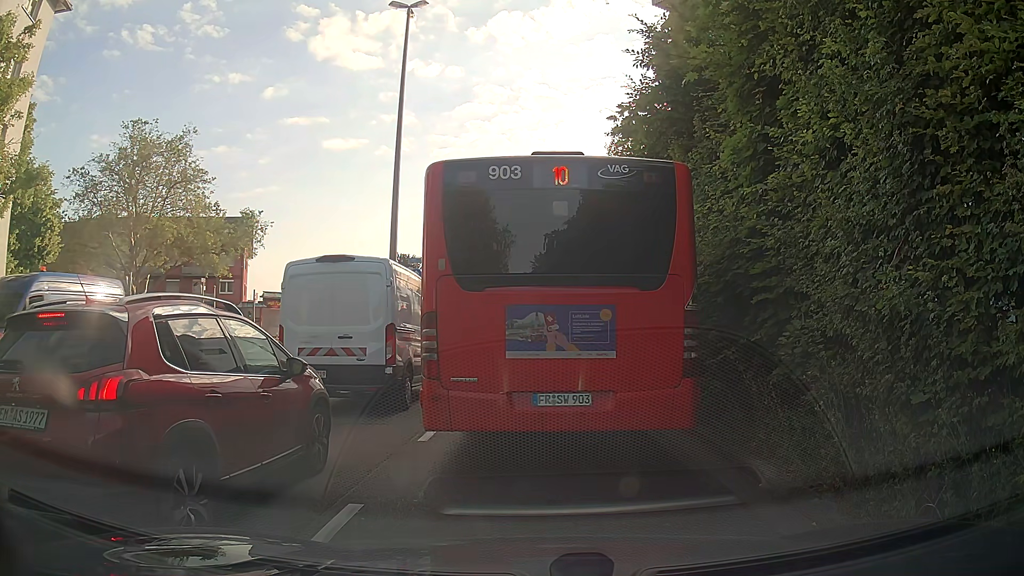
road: secondary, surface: asphalt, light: Day
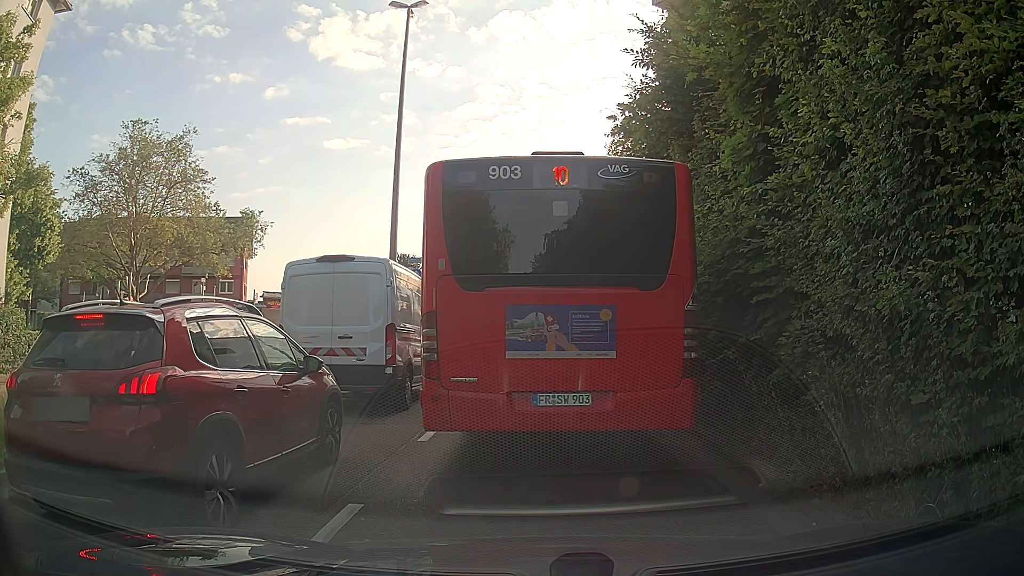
(0.0, 0.0) m; 0°
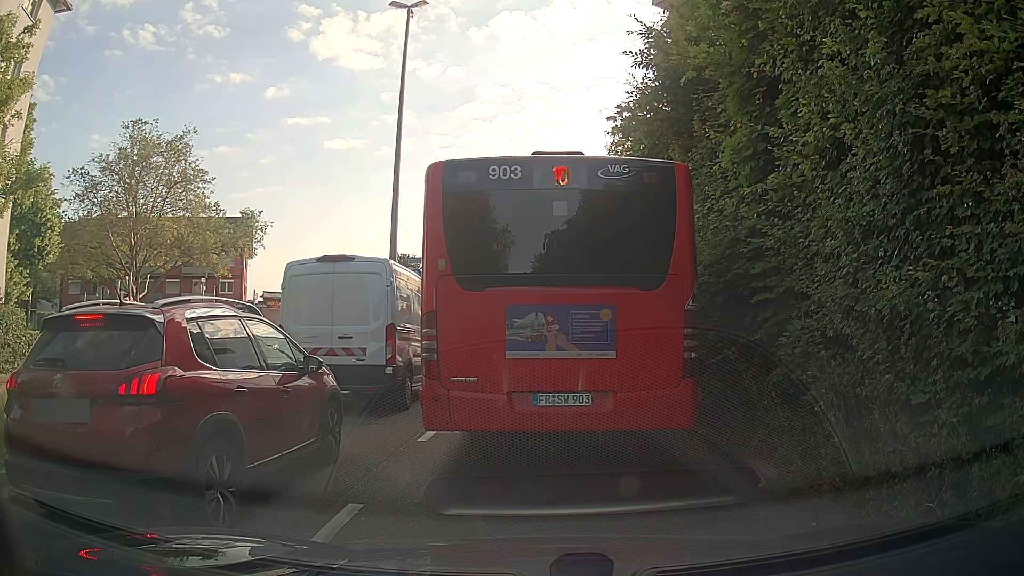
(0.0, 0.0) m; 0°
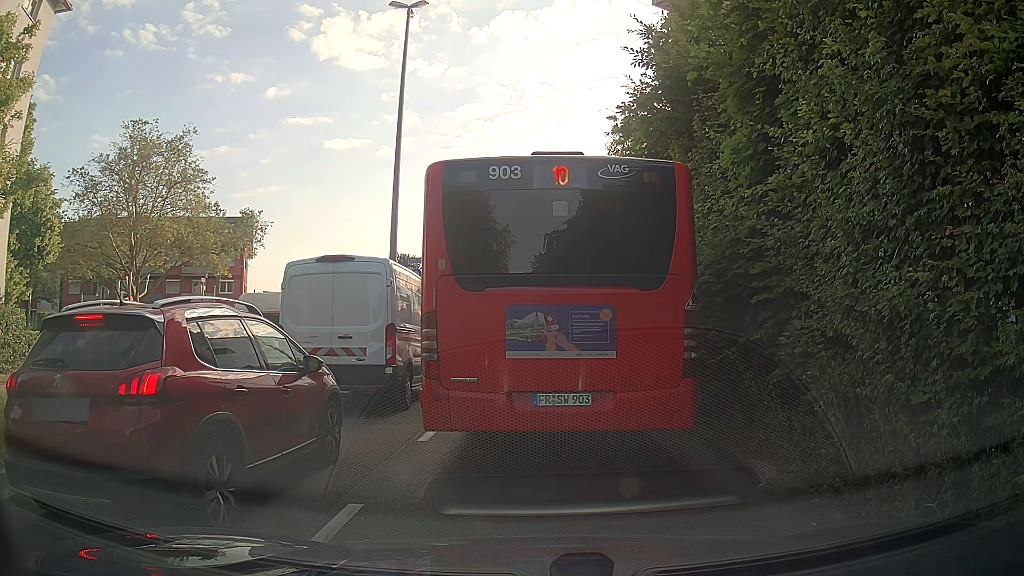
(0.0, 0.0) m; 0°
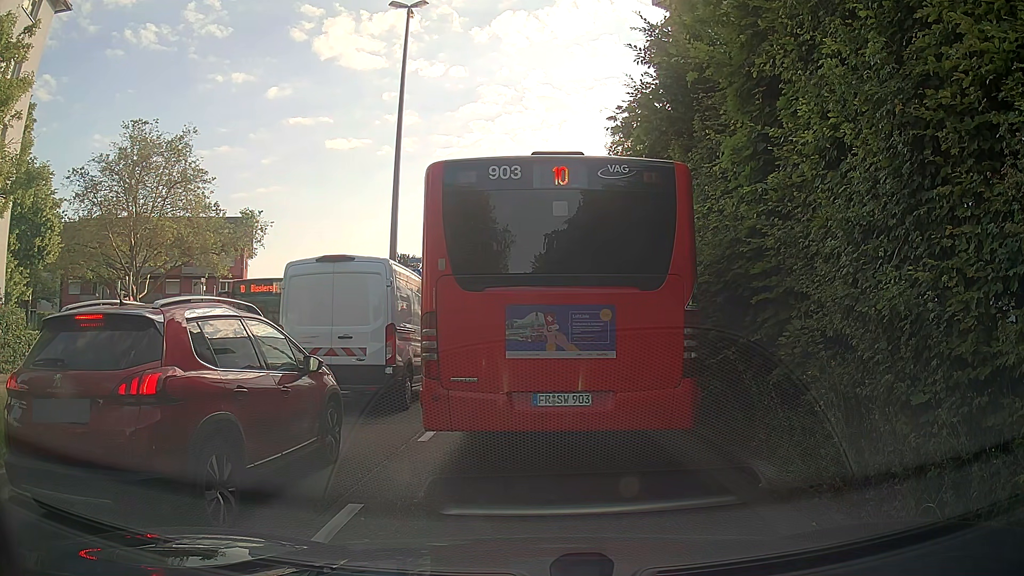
(0.0, 0.0) m; 0°
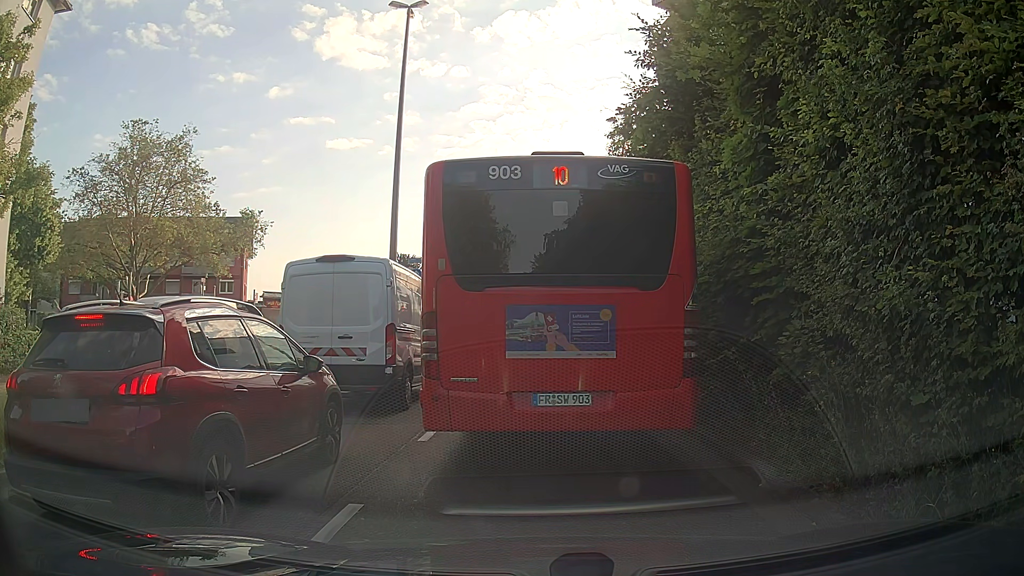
(0.0, 0.0) m; 0°
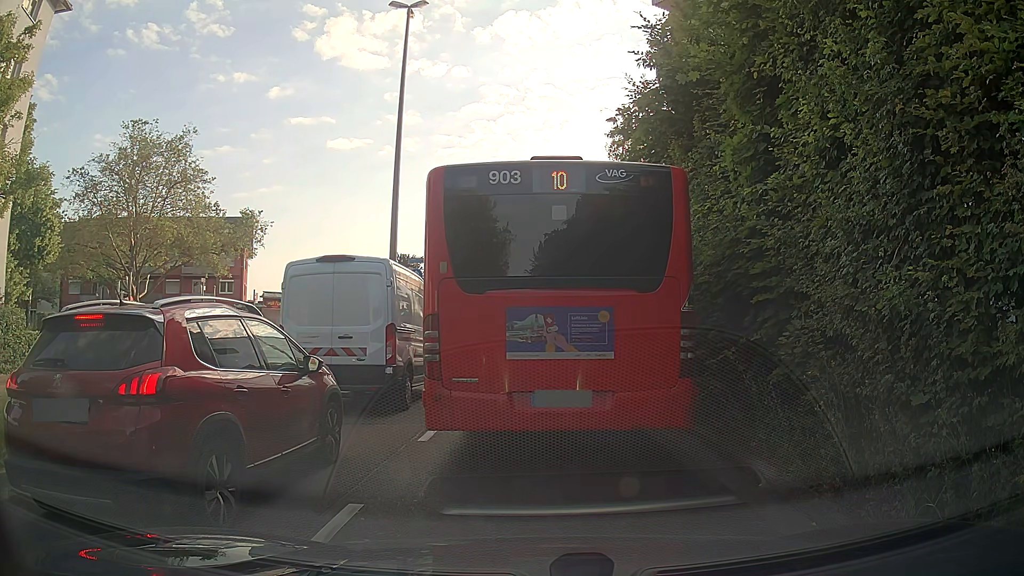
(0.0, 0.0) m; 0°
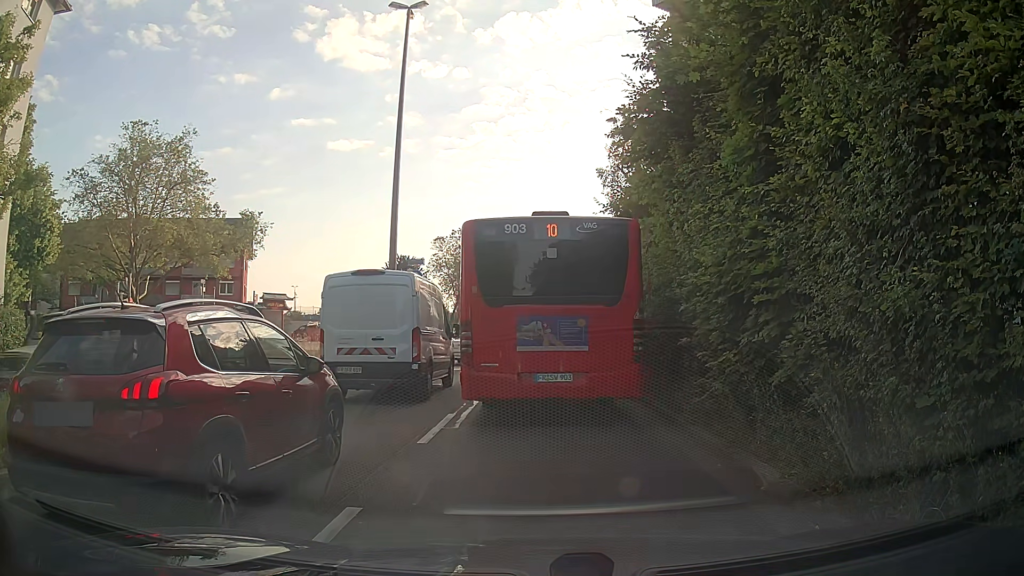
(0.0, 0.0) m; 0°
